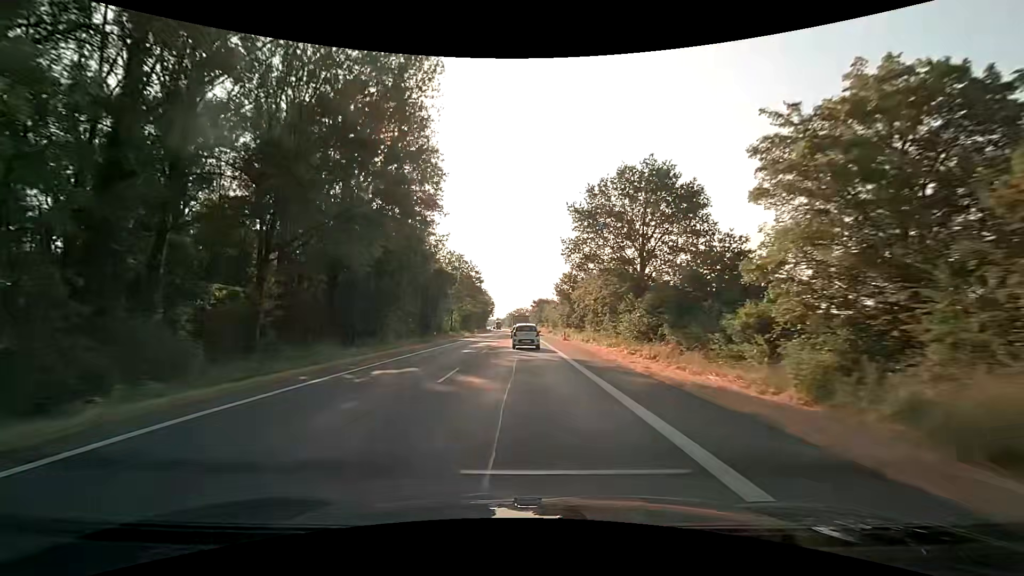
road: primary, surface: asphalt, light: Day
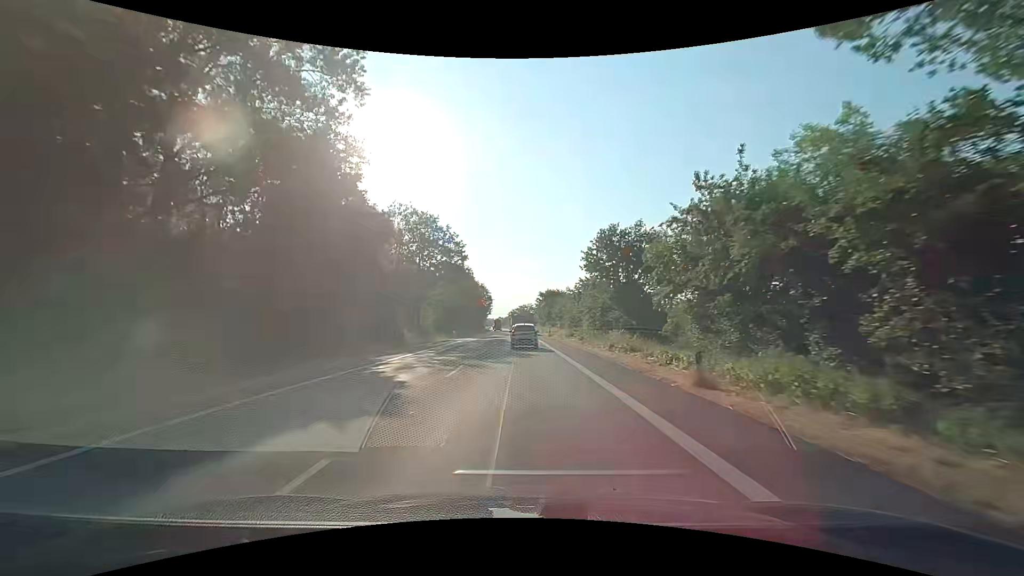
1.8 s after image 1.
(-0.2, +35.0) m; 0°
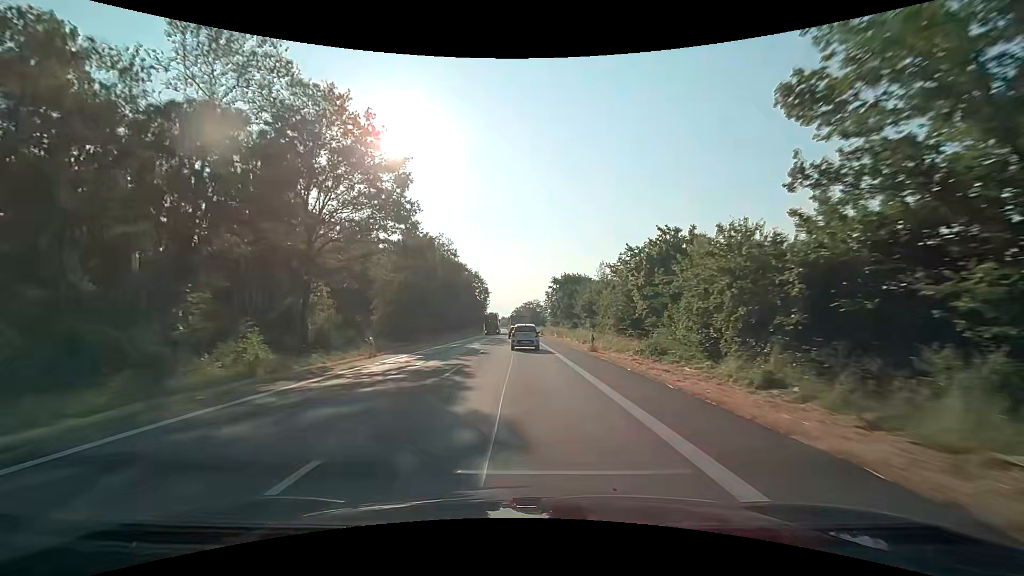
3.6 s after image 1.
(-0.3, +36.2) m; -1°
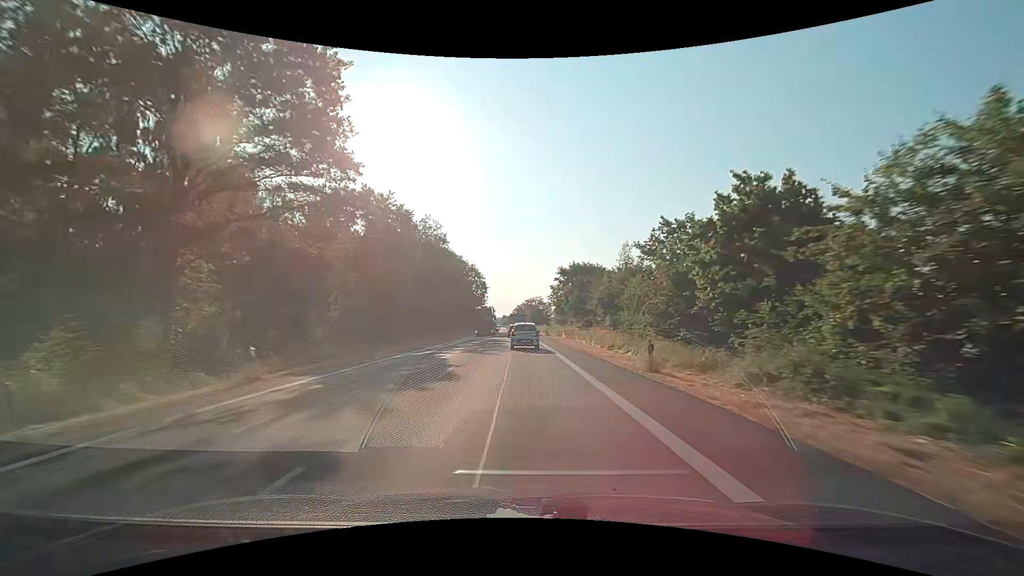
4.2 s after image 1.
(0.0, +12.3) m; 0°
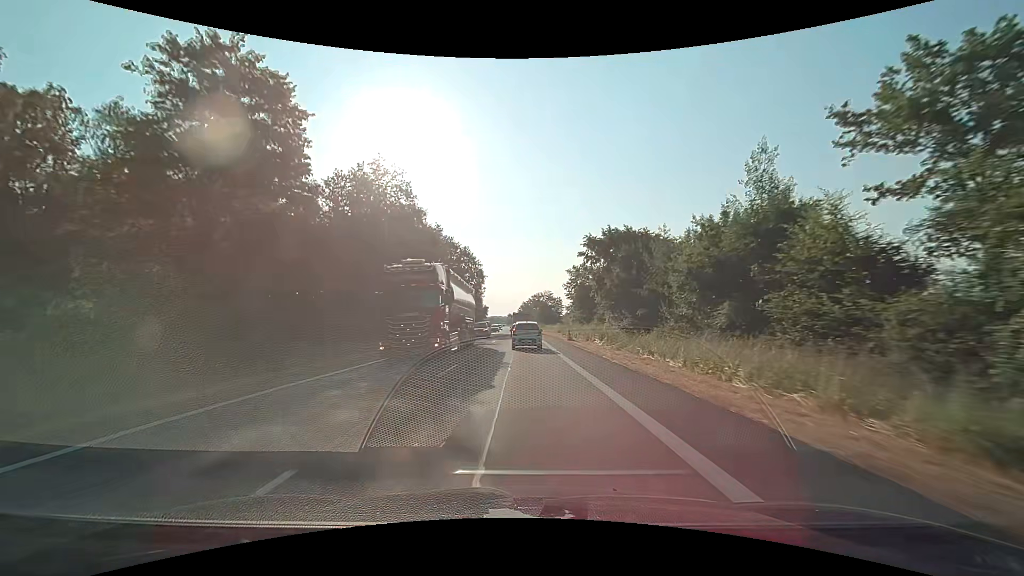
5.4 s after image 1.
(-0.3, +24.2) m; -1°
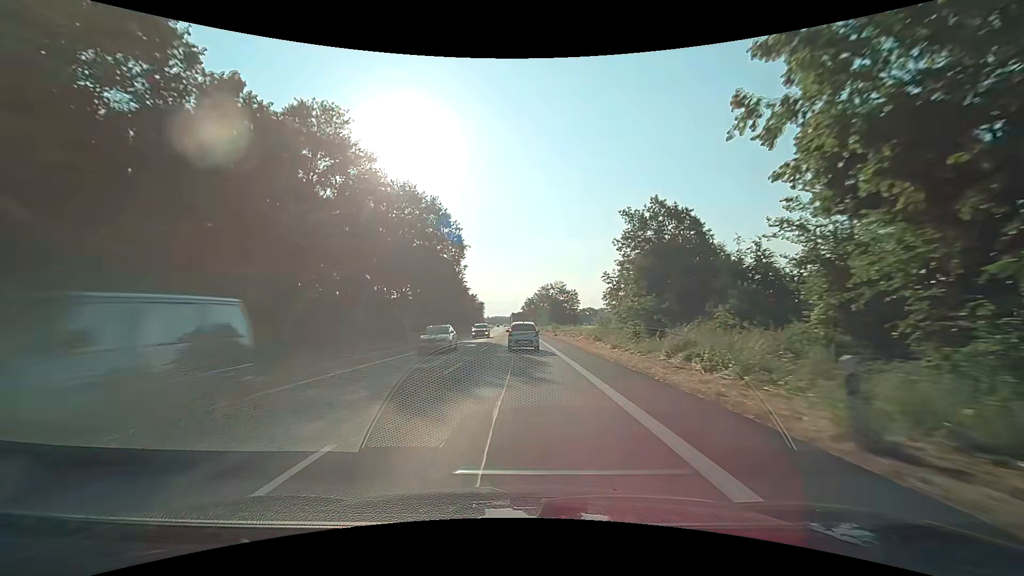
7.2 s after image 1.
(-0.1, +35.1) m; 0°
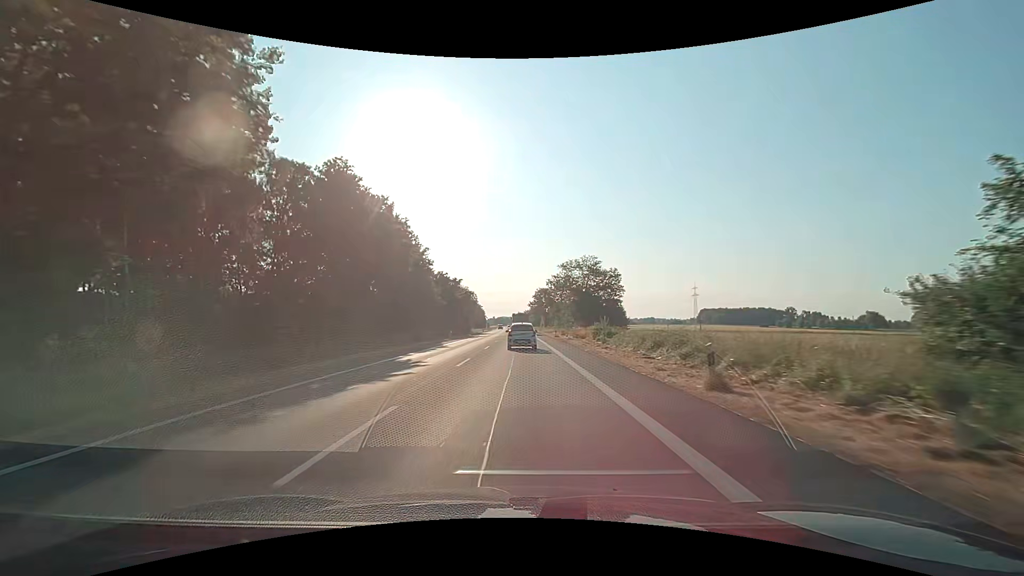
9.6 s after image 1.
(-0.3, +45.5) m; -1°
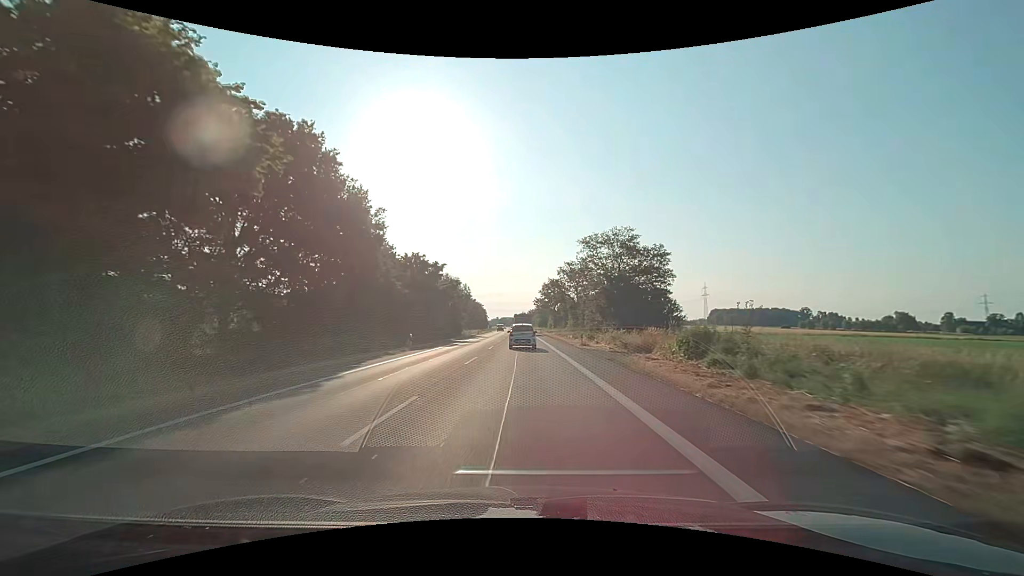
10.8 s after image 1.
(0.0, +22.8) m; -1°
(0, +10) (0, +20) (0, +30) (0, +40) (0, +50) (0, +60) (0, +70) (0, +80) (0, +90) (0, +100) m
